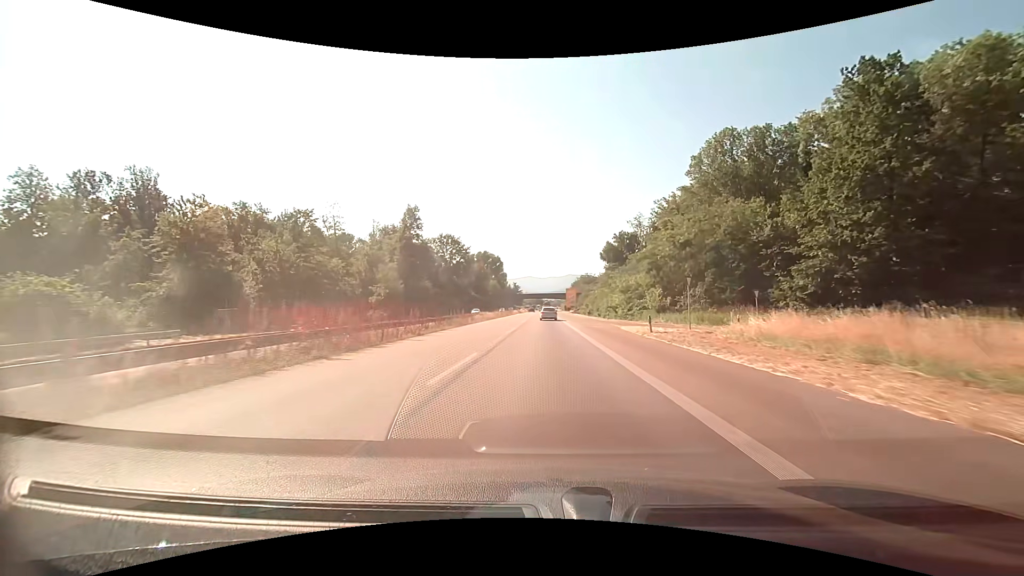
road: trunk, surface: asphalt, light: Day
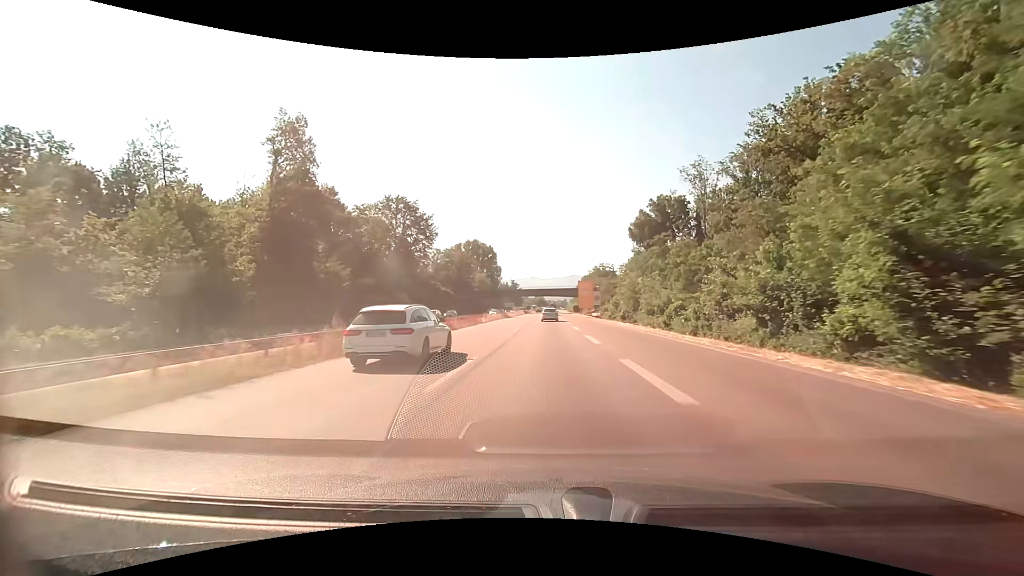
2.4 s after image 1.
(-0.1, +54.6) m; 0°
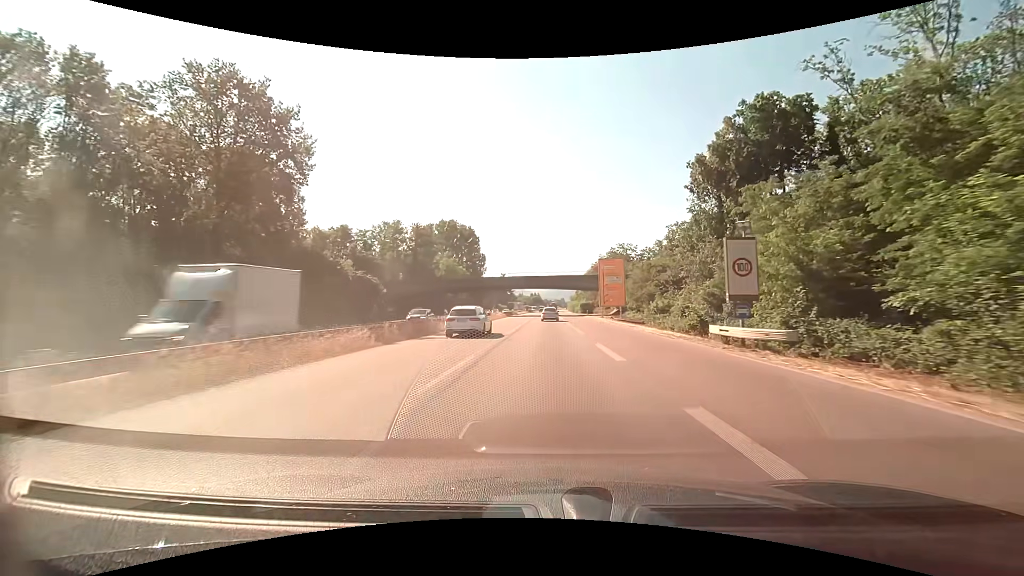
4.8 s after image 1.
(+0.2, +54.4) m; 0°
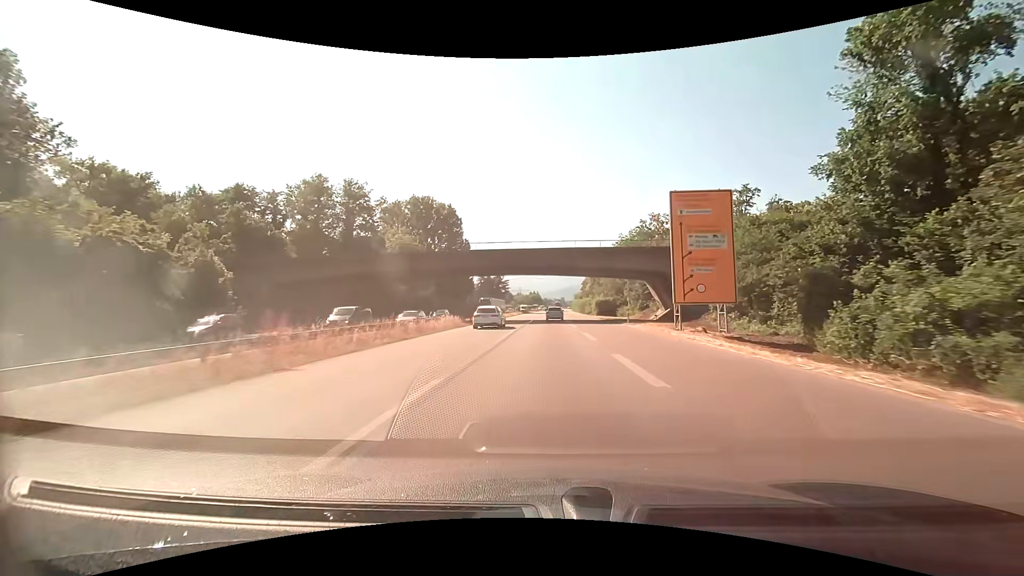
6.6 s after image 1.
(0.0, +40.4) m; 0°
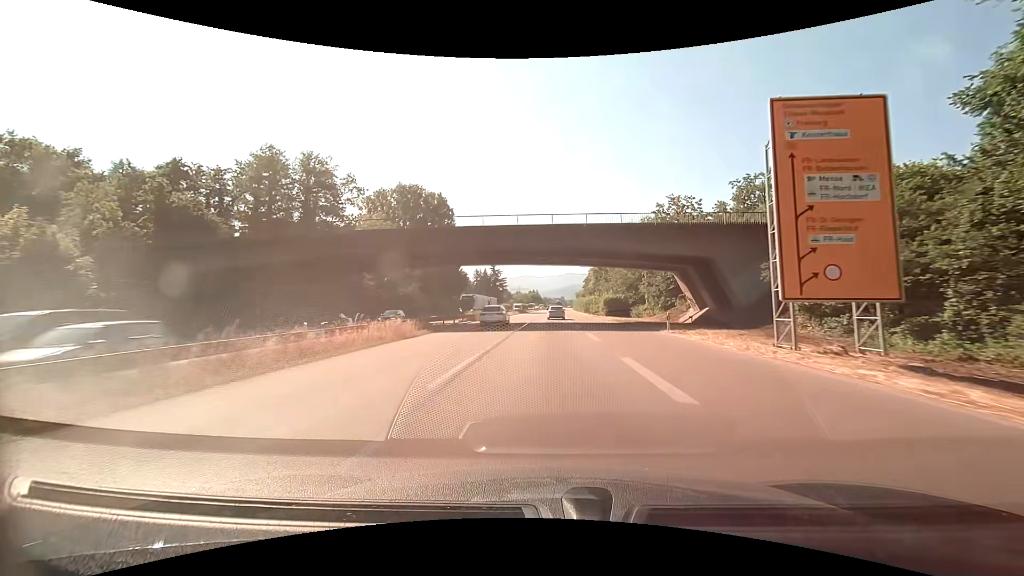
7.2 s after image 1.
(0.0, +13.4) m; 0°
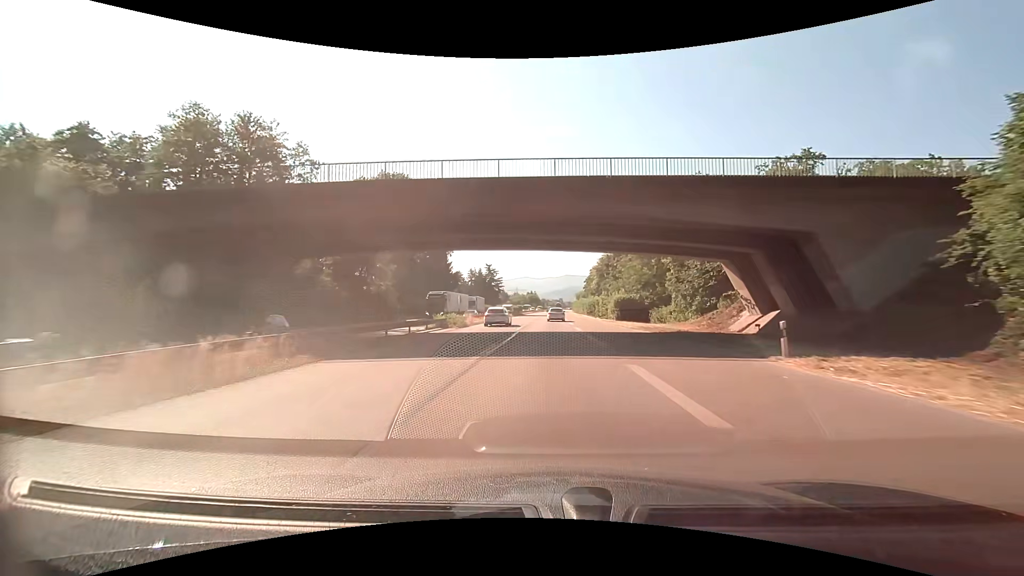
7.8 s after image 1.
(0.0, +13.4) m; 0°
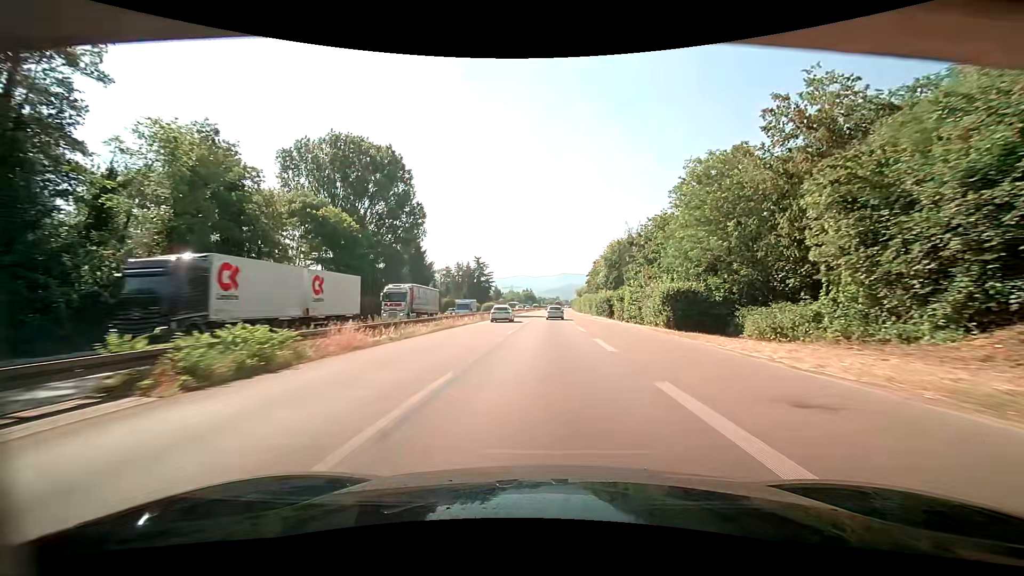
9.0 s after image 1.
(+0.2, +26.7) m; +1°
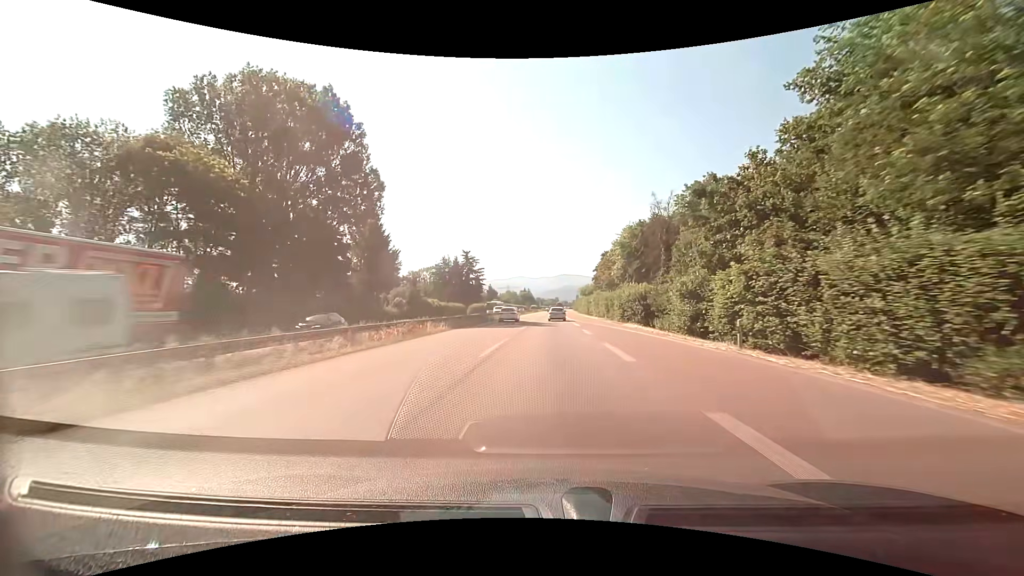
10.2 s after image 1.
(+0.1, +26.6) m; 0°
(0, +10) (0, +20) (0, +30) (0, +40) (+1, +50) (+1, +60) (+1, +70) (+1, +80) (+1, +90) (+2, +100) m
